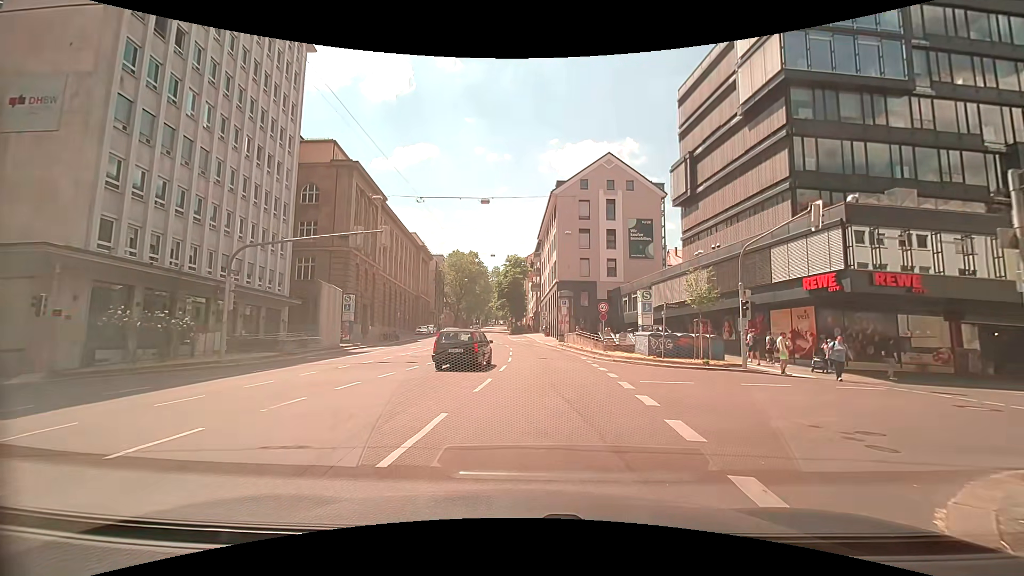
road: secondary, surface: asphalt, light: Day
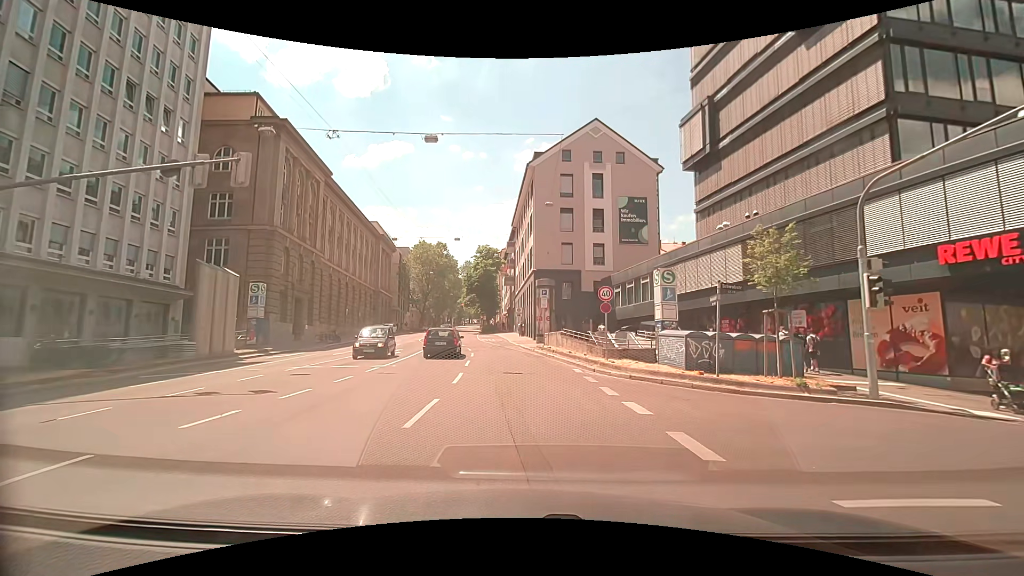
(+0.6, +10.4) m; +4°
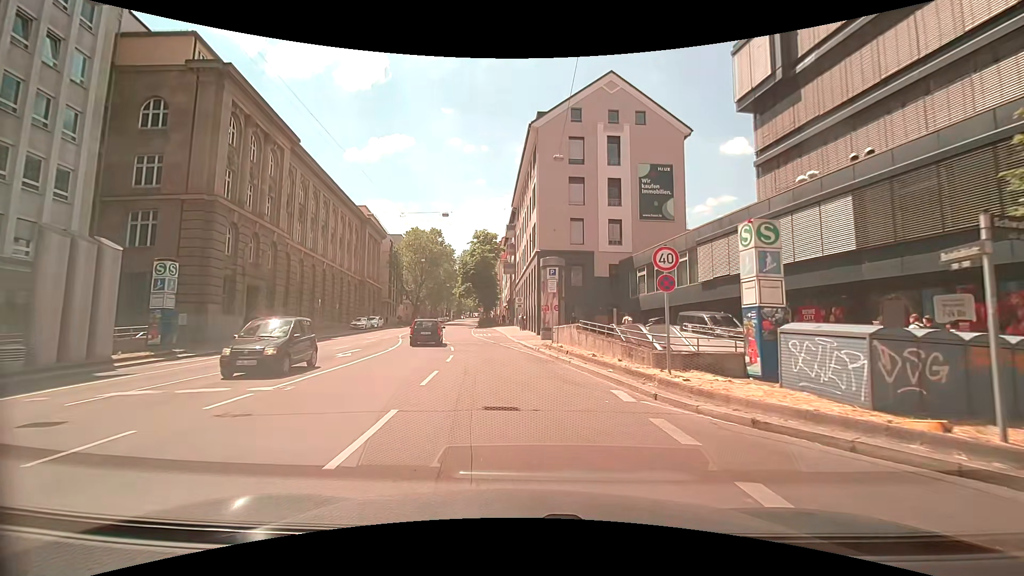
(-0.1, +8.5) m; -1°
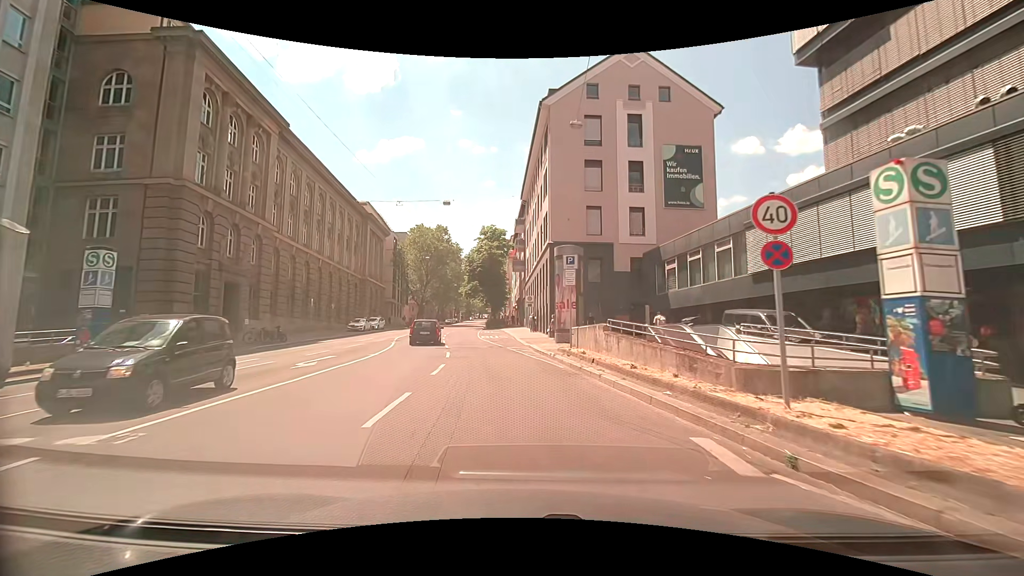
(-0.1, +4.6) m; -1°
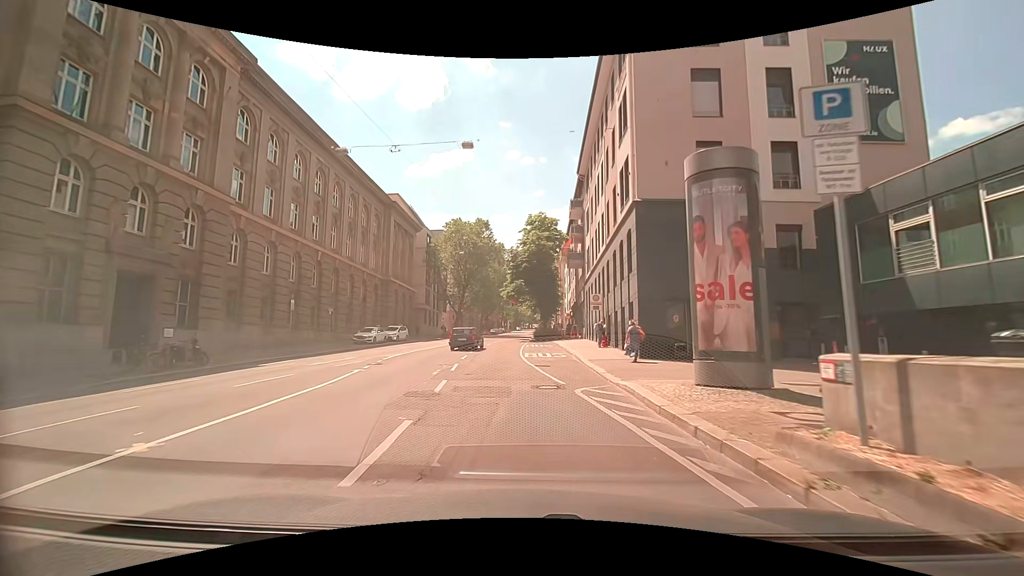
(-0.7, +14.6) m; -6°
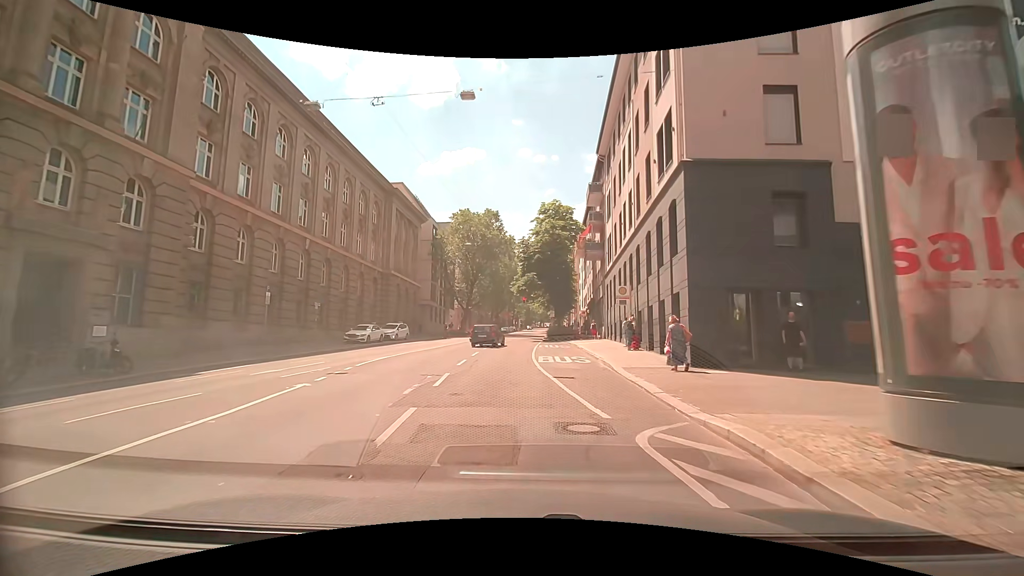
(0.0, +5.1) m; 0°
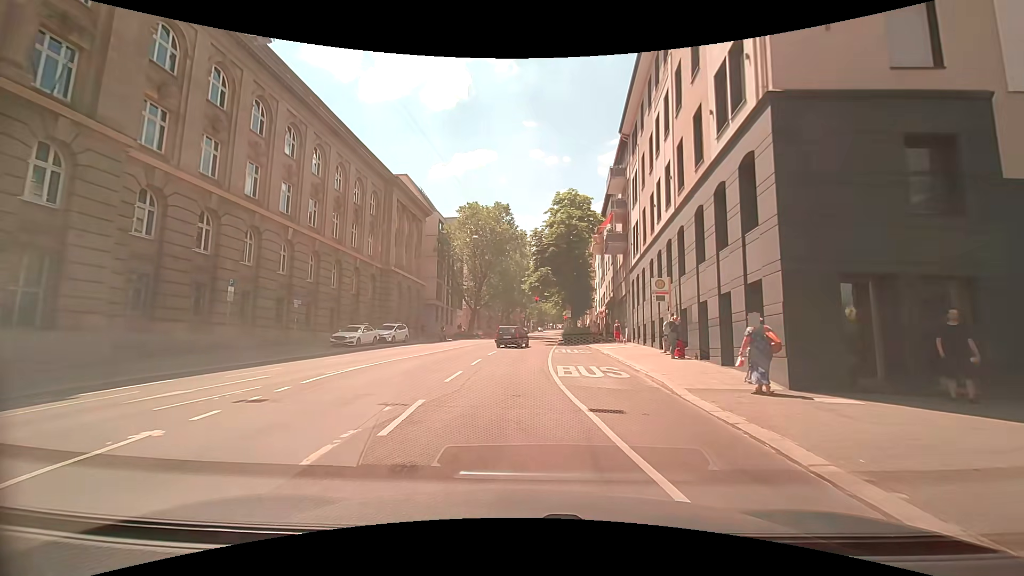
(-0.1, +5.2) m; -1°
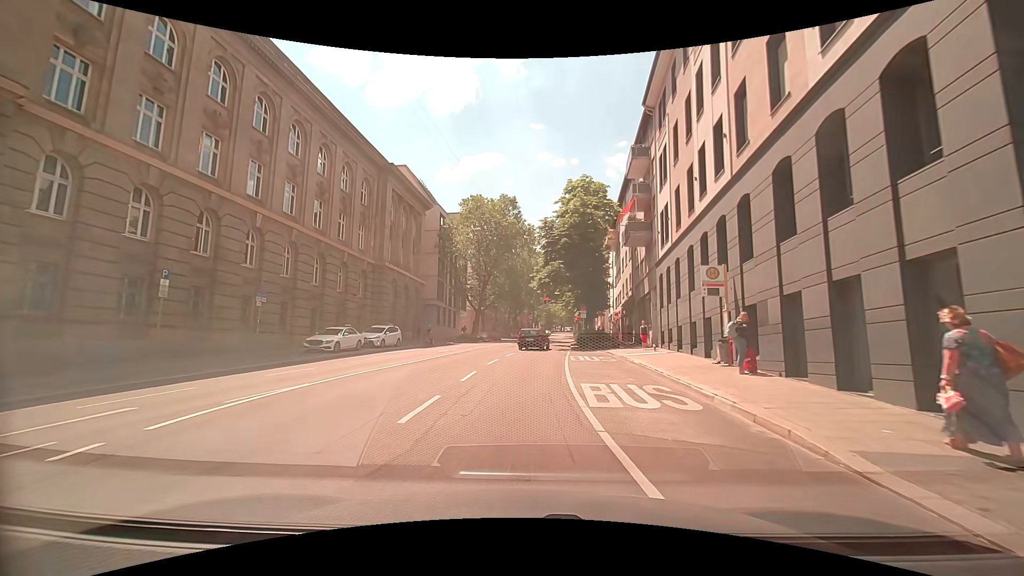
(0.0, +5.3) m; 0°
(0, +10) (0, +20) (+1, +30) (+2, +40) (+2, +50) (+3, +60) (+4, +70) (+5, +80) (+6, +90) (+6, +100) m
